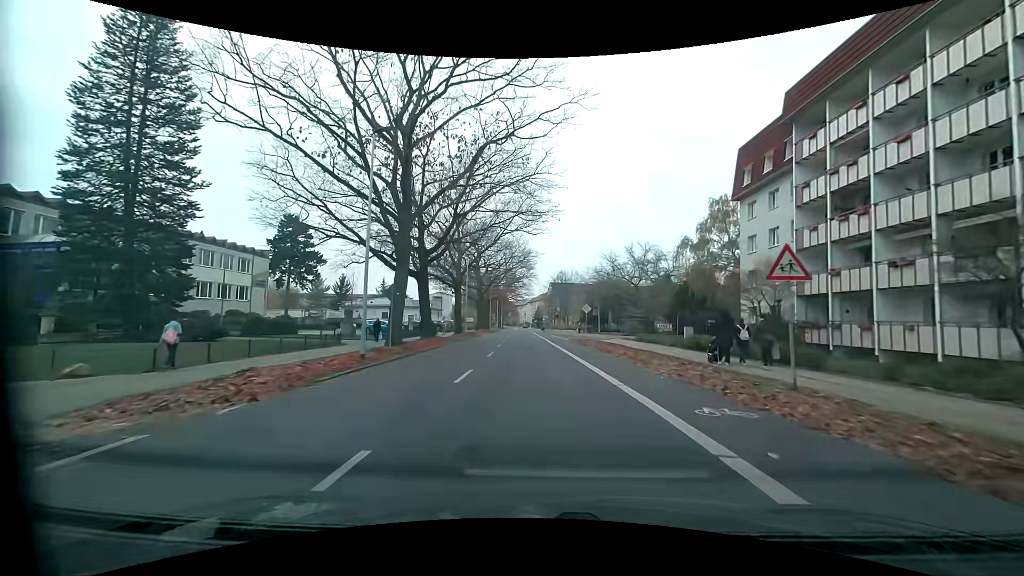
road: tertiary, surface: asphalt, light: Day
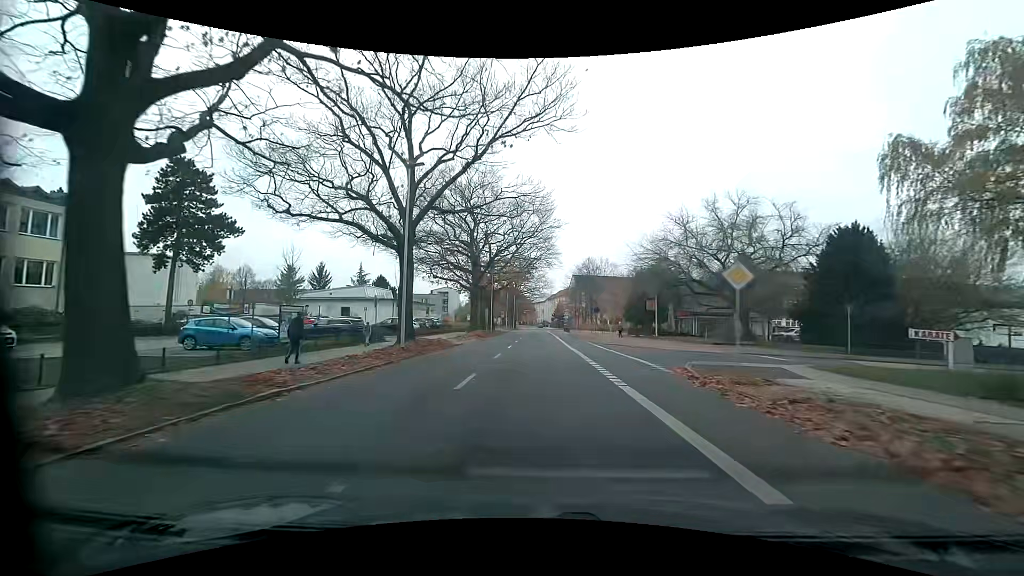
(-0.4, +28.3) m; -2°
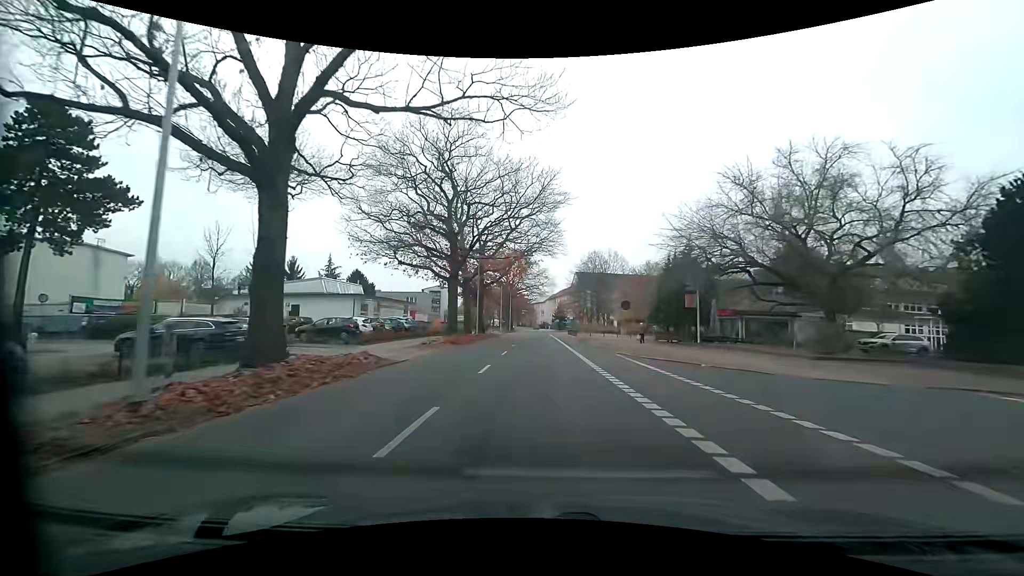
(0.0, +14.2) m; +1°
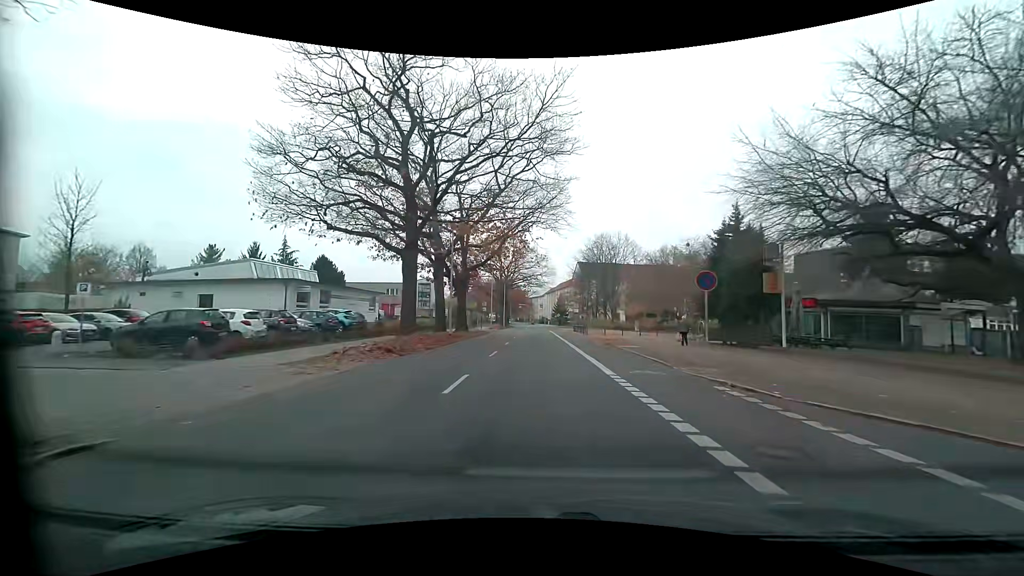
(-0.2, +14.0) m; -1°
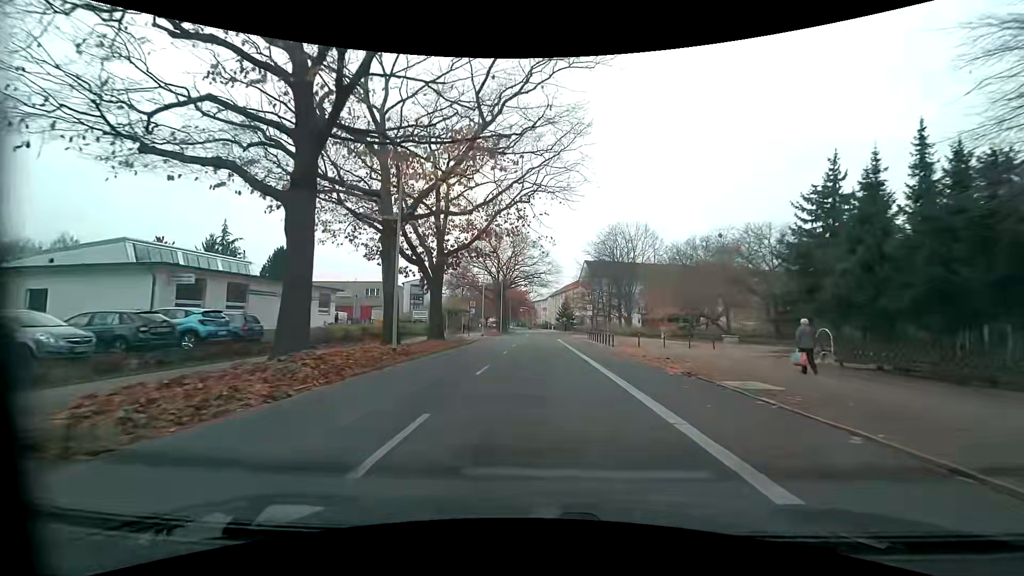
(0.0, +13.8) m; 0°
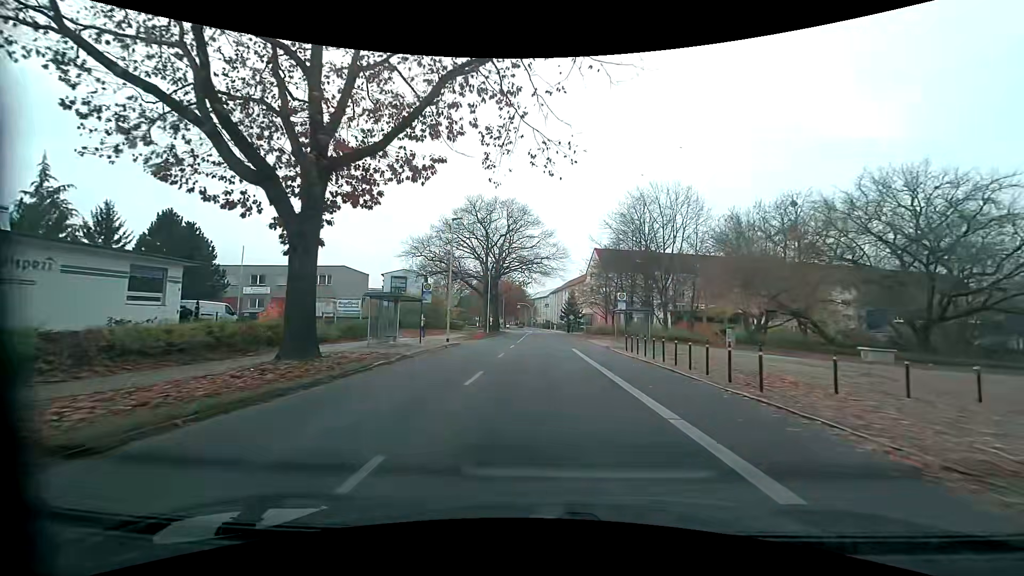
(-0.1, +20.4) m; -1°
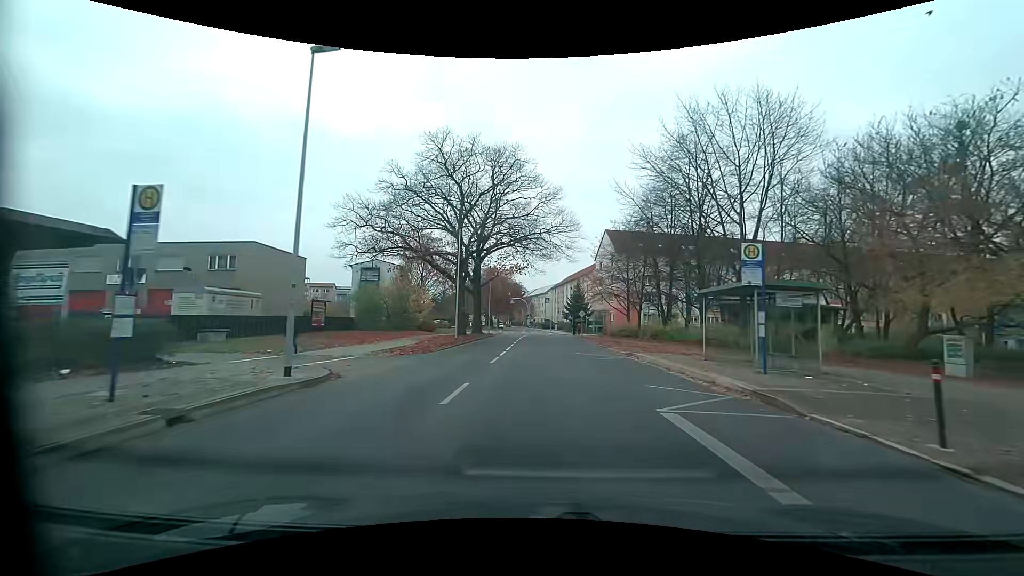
(+0.2, +20.8) m; +1°
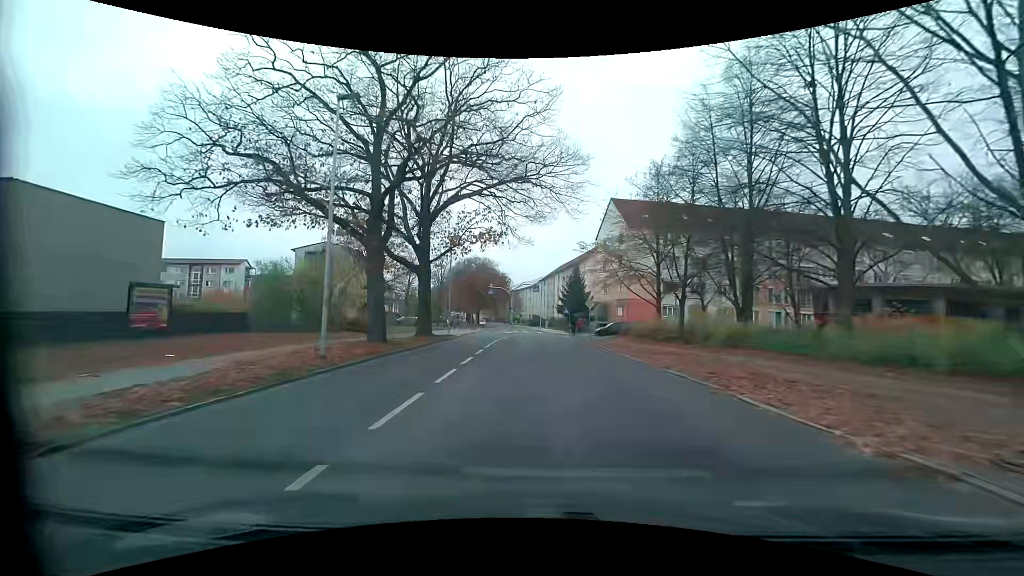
(+0.2, +20.1) m; +1°
(0, +10) (0, +20) (0, +30) (0, +40) (0, +50) (0, +60) (-1, +70) (-2, +80) (-3, +90) (-4, +100) m
